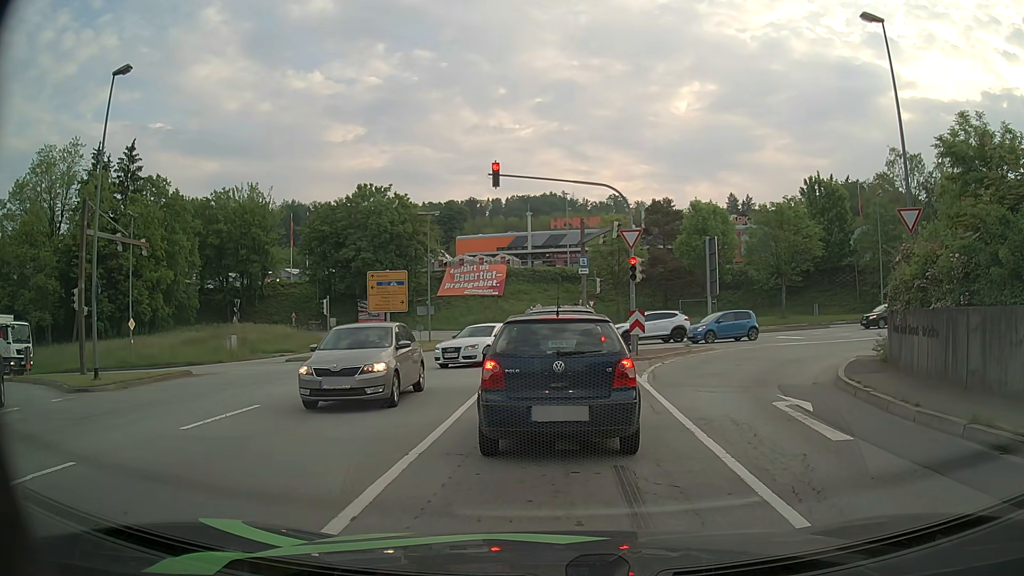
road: primary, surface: asphalt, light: Day
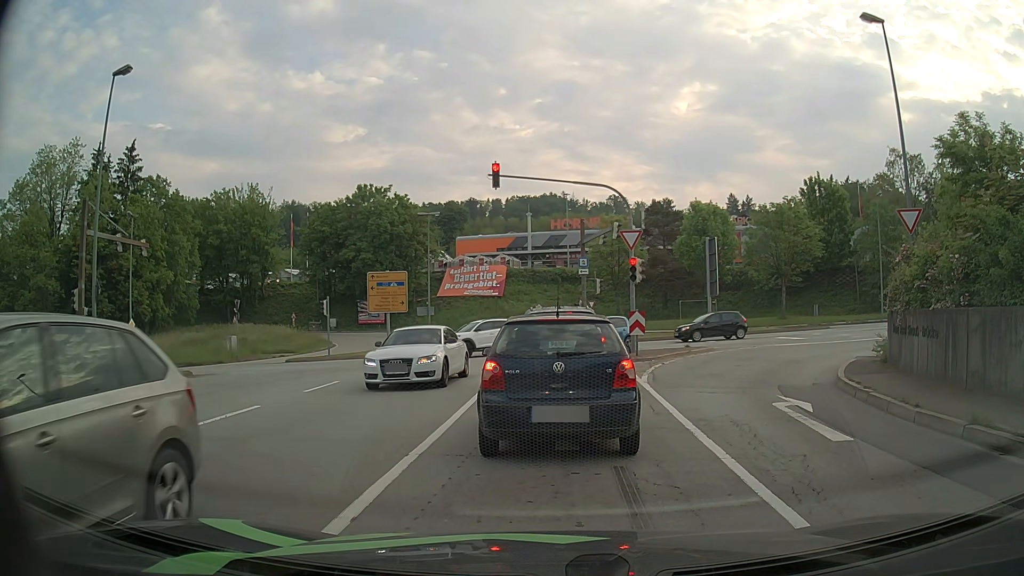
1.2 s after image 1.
(0.0, +0.1) m; 0°
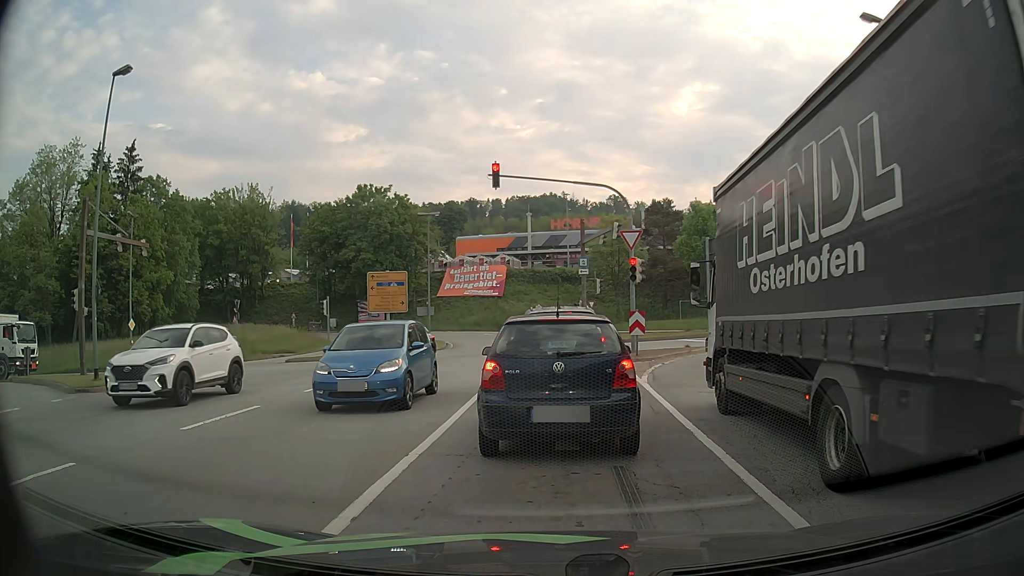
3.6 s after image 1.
(0.0, 0.0) m; 0°
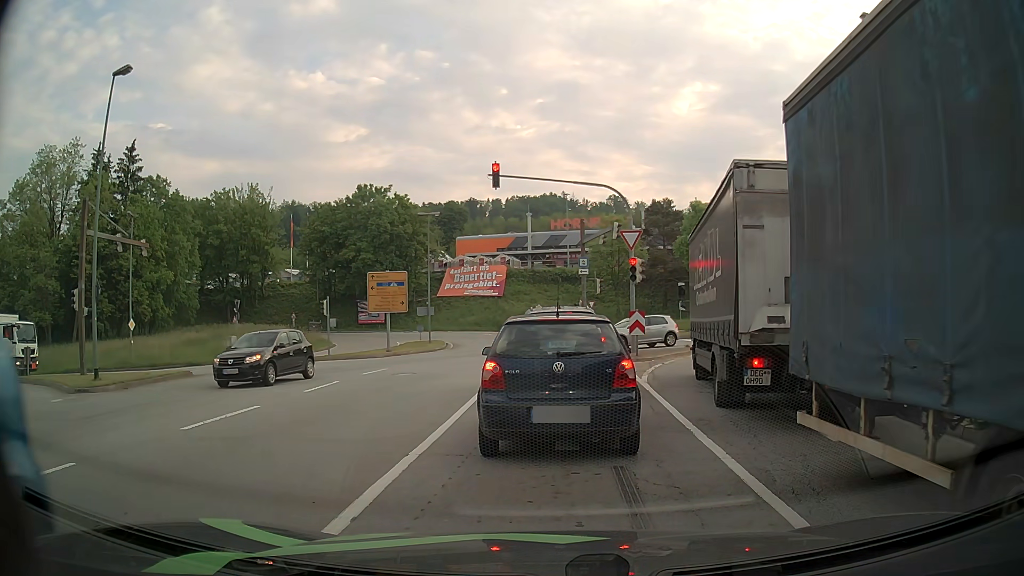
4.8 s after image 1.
(0.0, 0.0) m; 0°
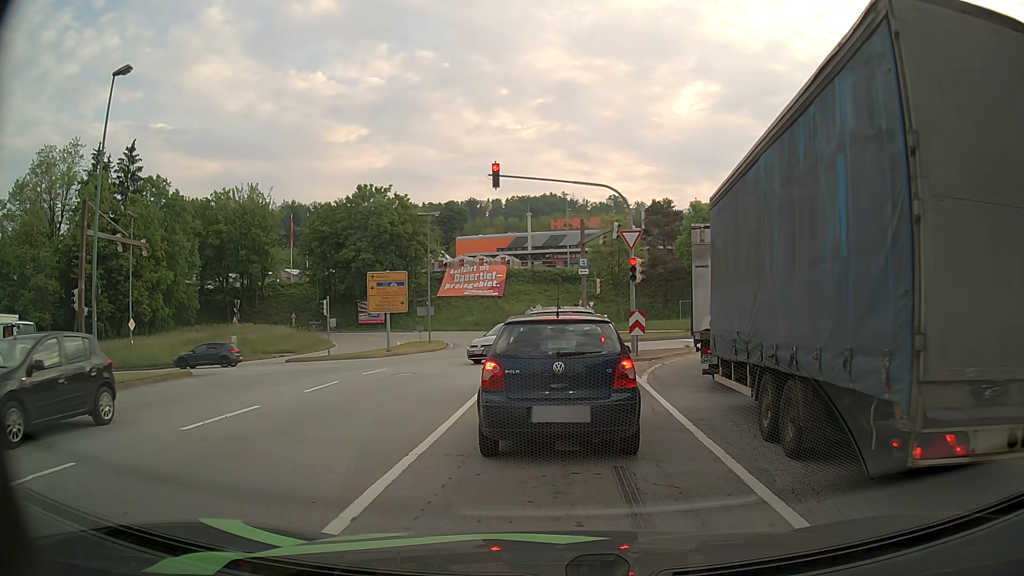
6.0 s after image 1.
(0.0, 0.0) m; 0°
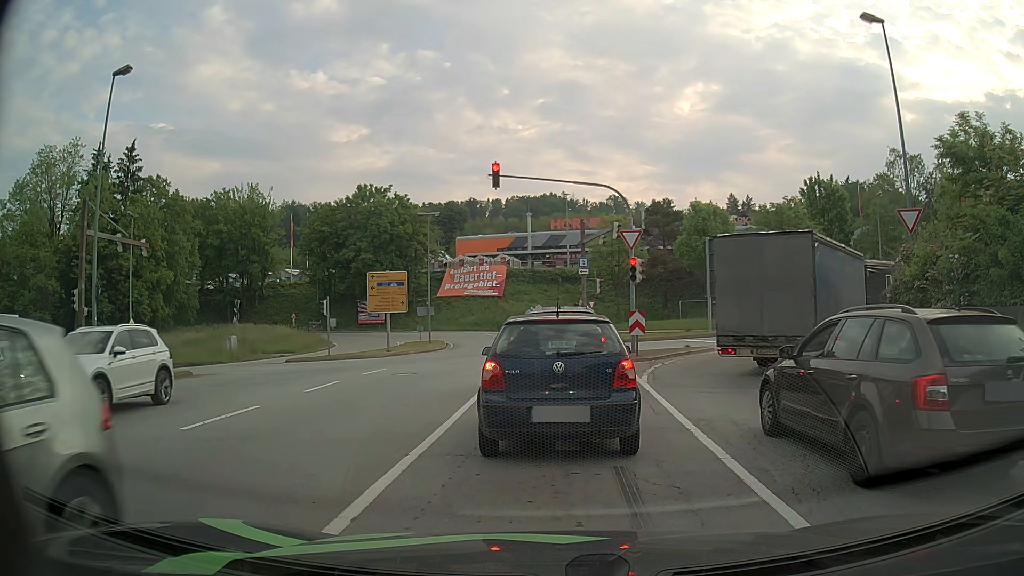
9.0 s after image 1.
(0.0, 0.0) m; 0°
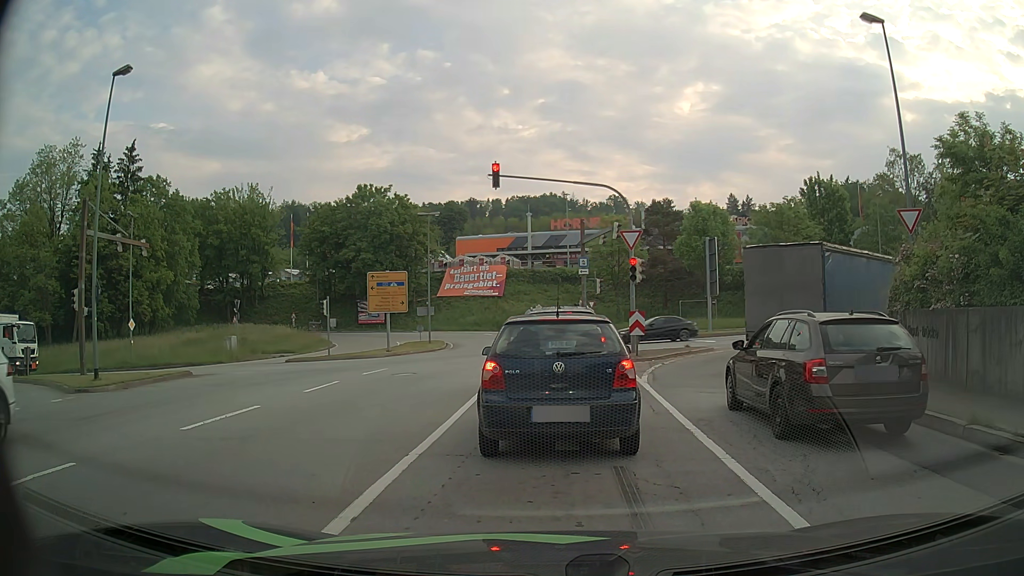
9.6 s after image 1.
(0.0, 0.0) m; 0°
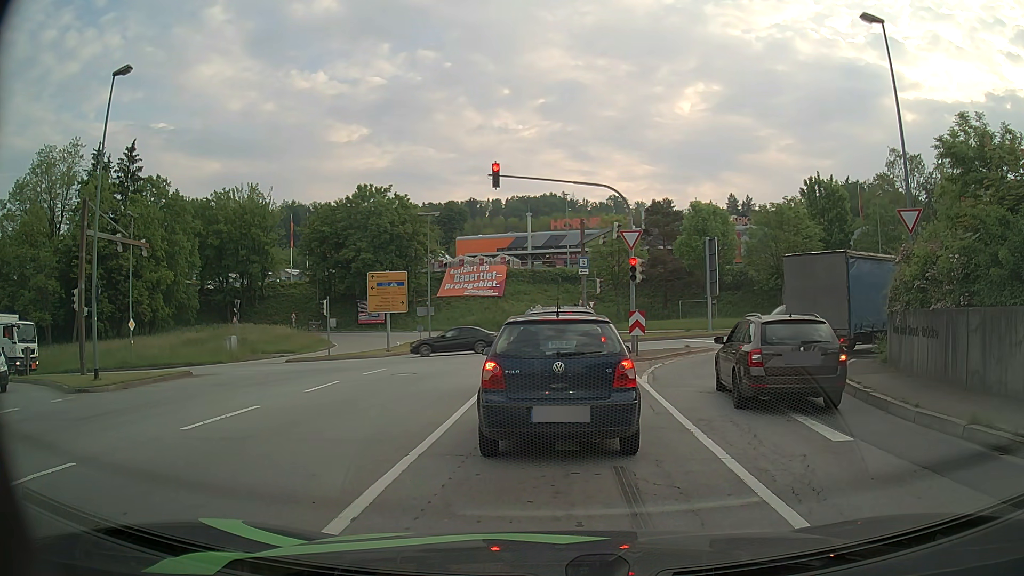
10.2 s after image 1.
(0.0, 0.0) m; 0°
(0, +10) (0, +20) (-1, +30) (-3, +40) (-4, +50) (-7, +59) (-13, +68) (-21, +73) (-31, +76) (-40, +76) m
